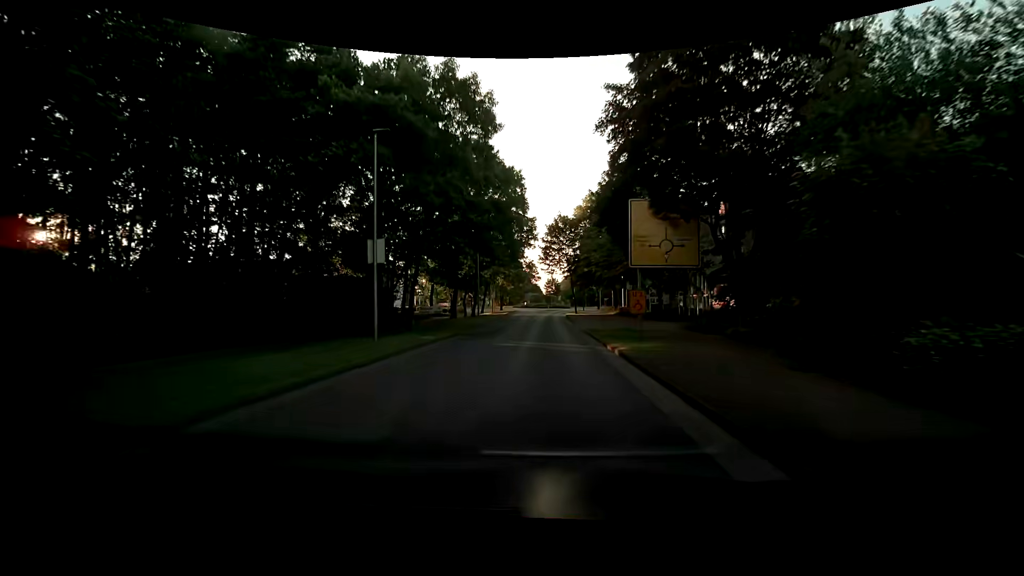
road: tertiary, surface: asphalt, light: Day
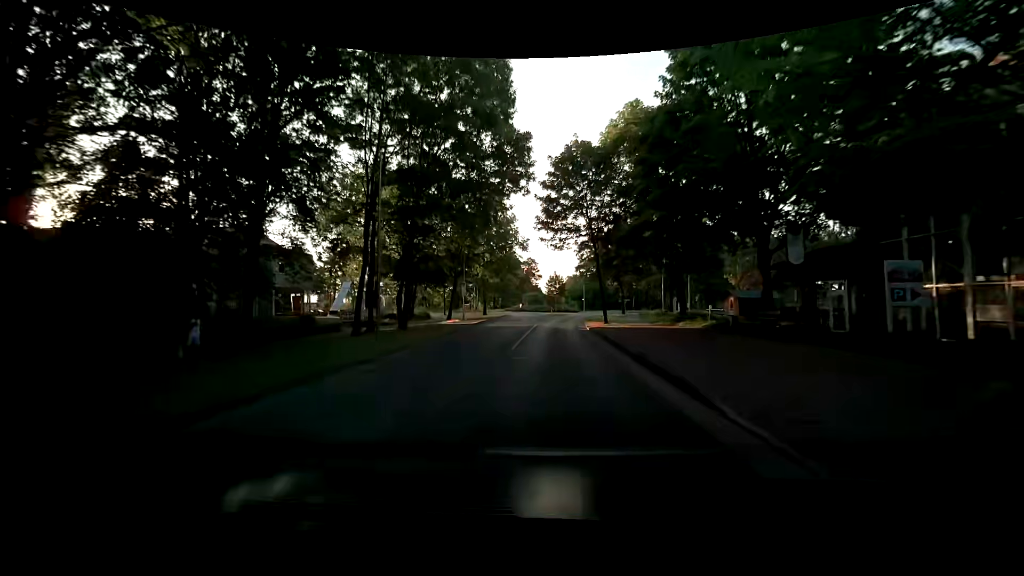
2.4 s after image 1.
(+0.1, +30.4) m; 0°
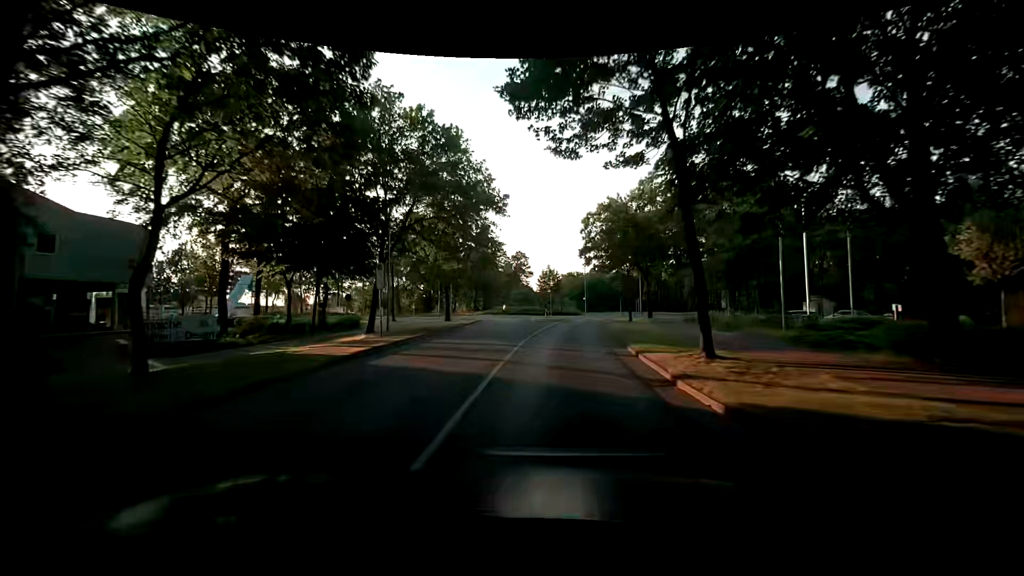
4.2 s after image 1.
(-0.1, +22.7) m; +1°
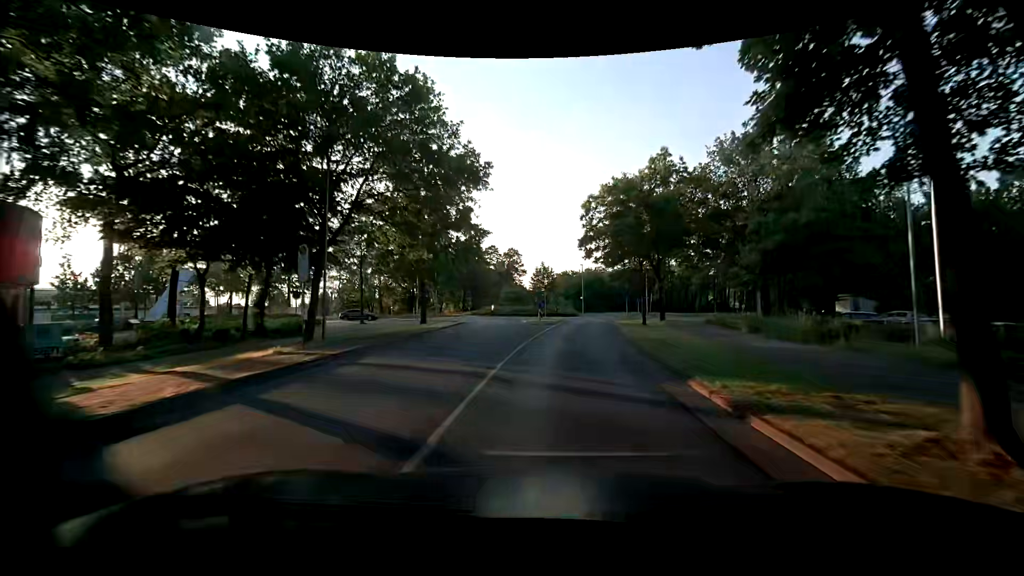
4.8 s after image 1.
(0.0, +7.6) m; -1°
